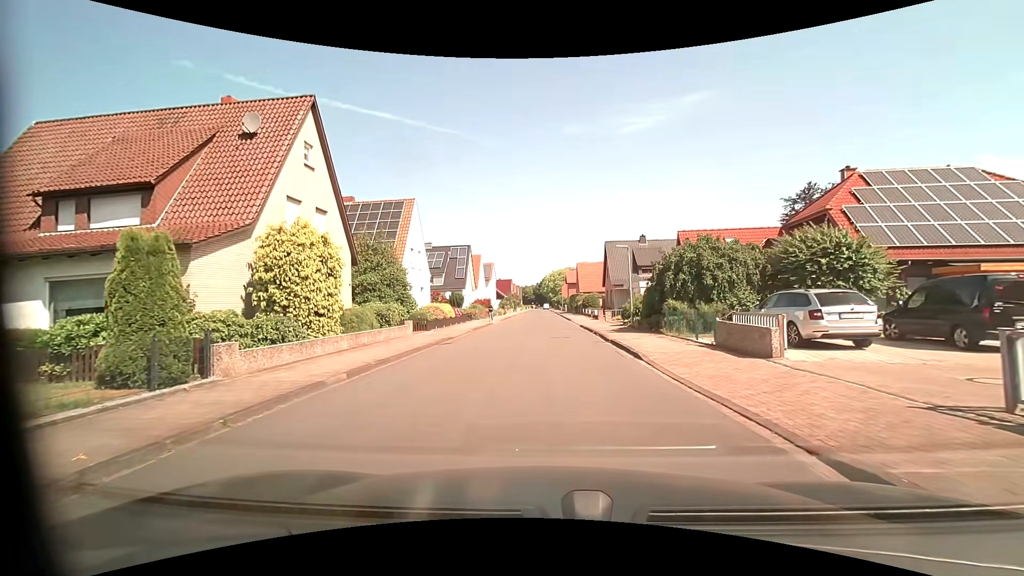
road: residential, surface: asphalt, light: Day
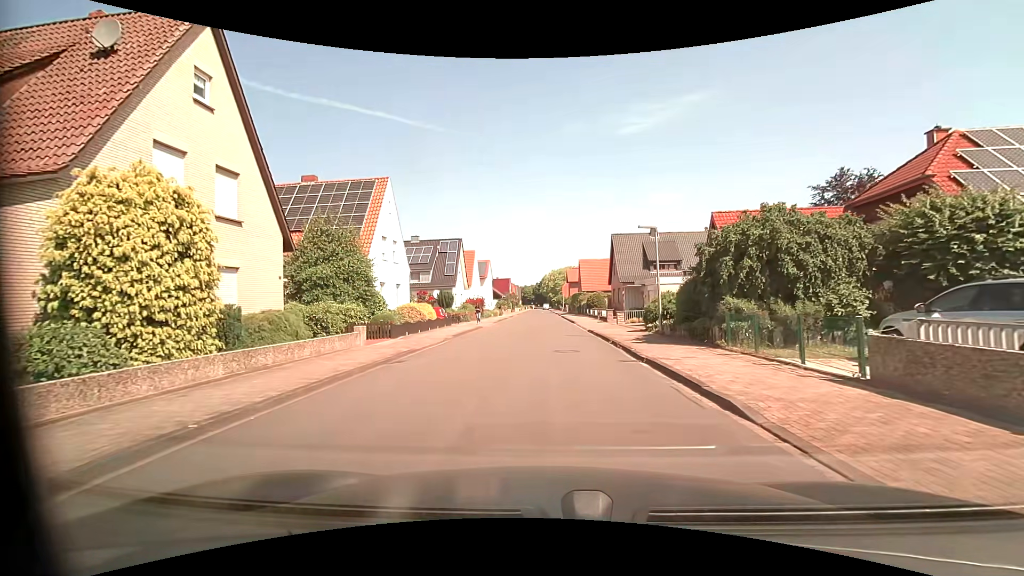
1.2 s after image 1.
(0.0, +6.4) m; -1°
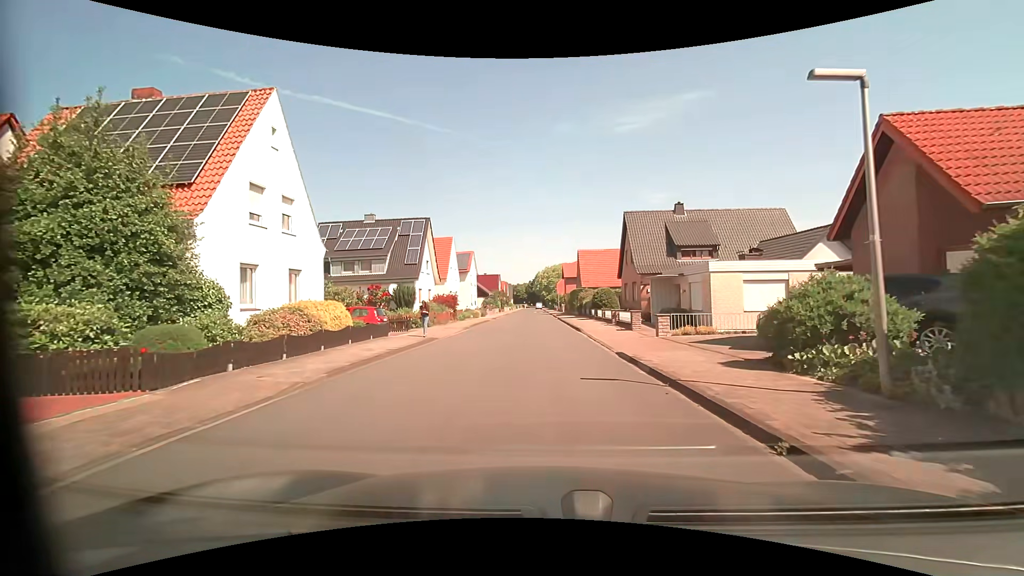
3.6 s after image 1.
(+0.2, +12.9) m; +1°
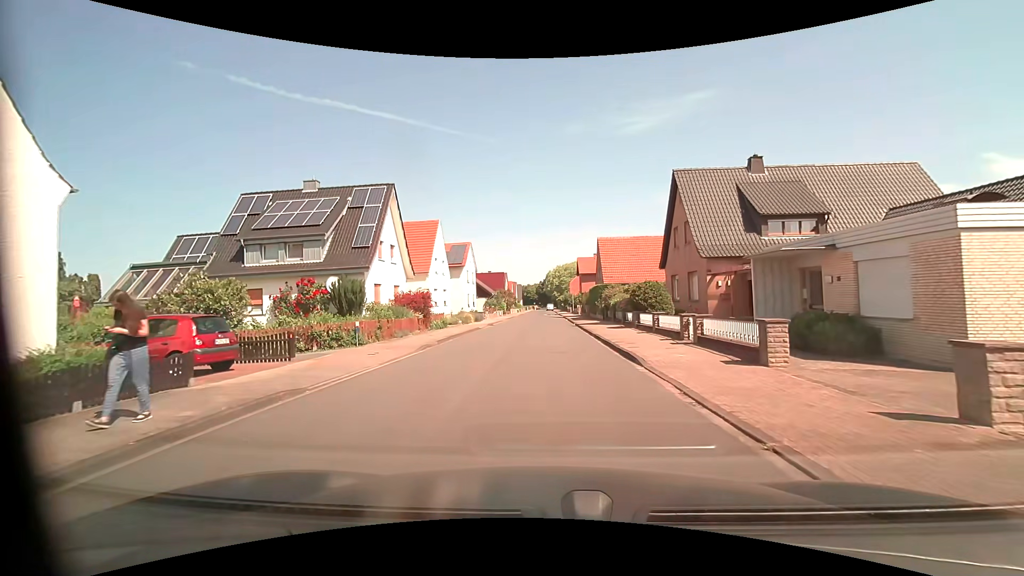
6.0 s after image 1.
(-0.1, +13.2) m; -1°
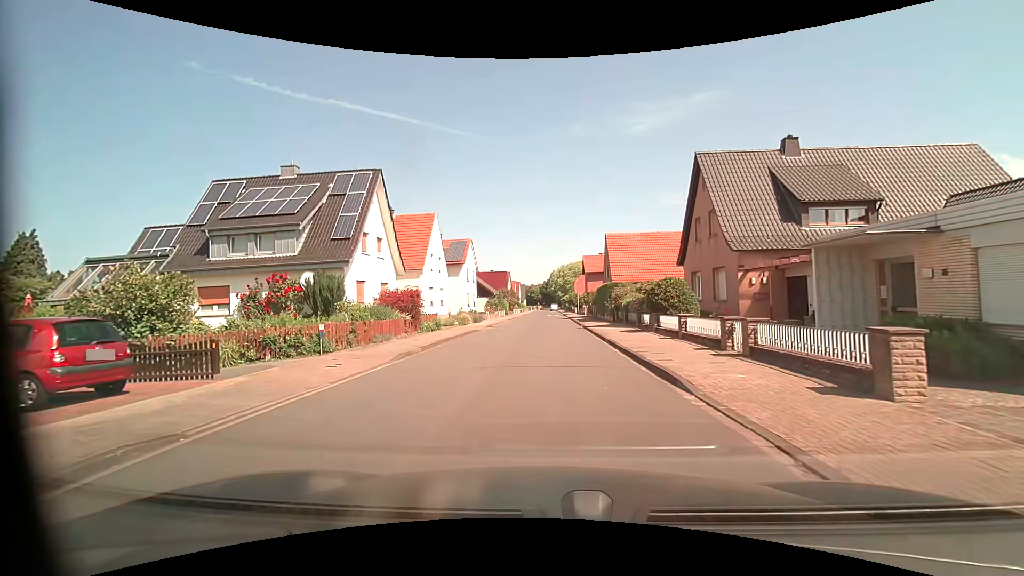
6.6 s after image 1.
(0.0, +3.4) m; -1°
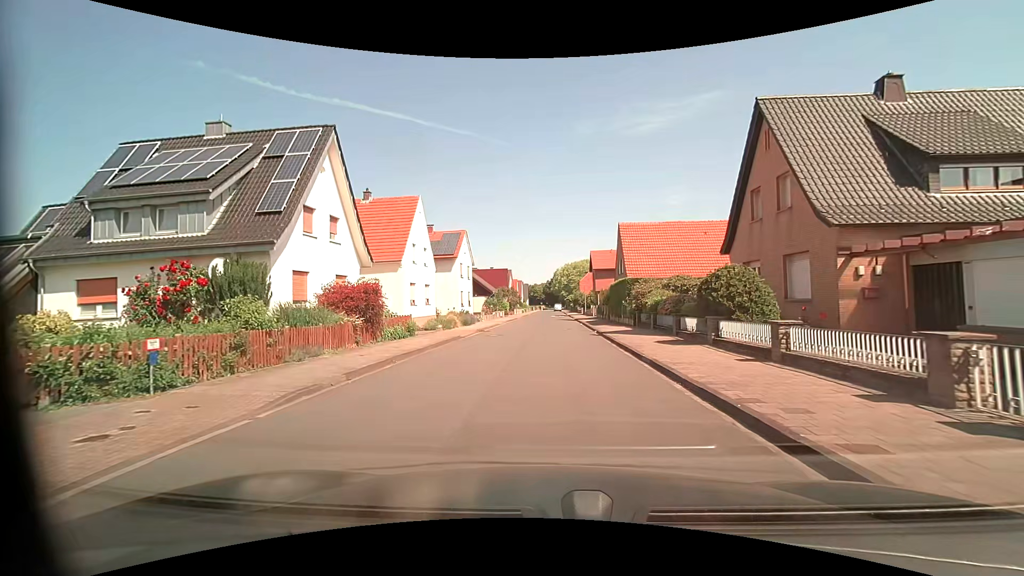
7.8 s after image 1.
(0.0, +6.8) m; 0°
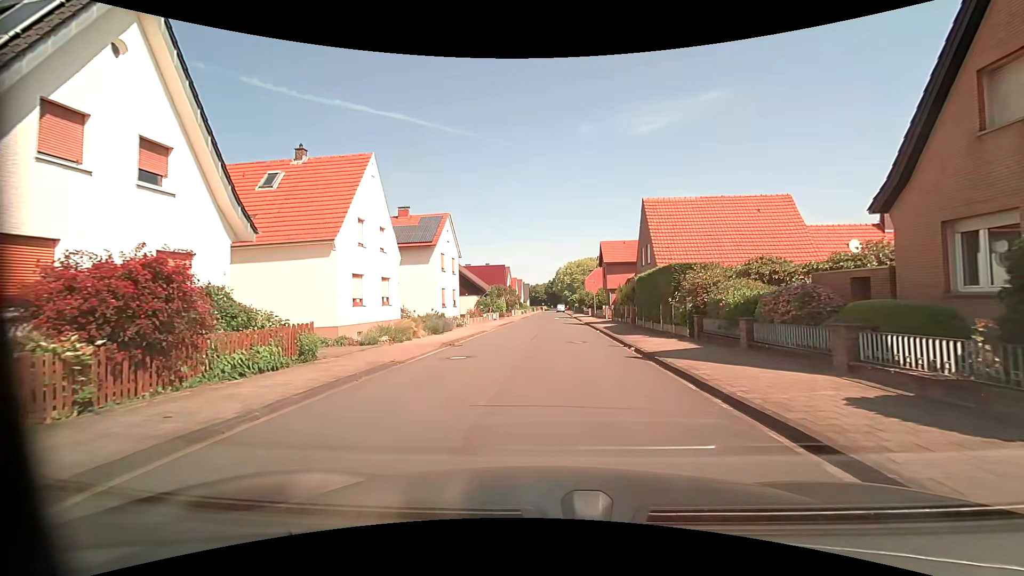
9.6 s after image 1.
(0.0, +10.5) m; 0°
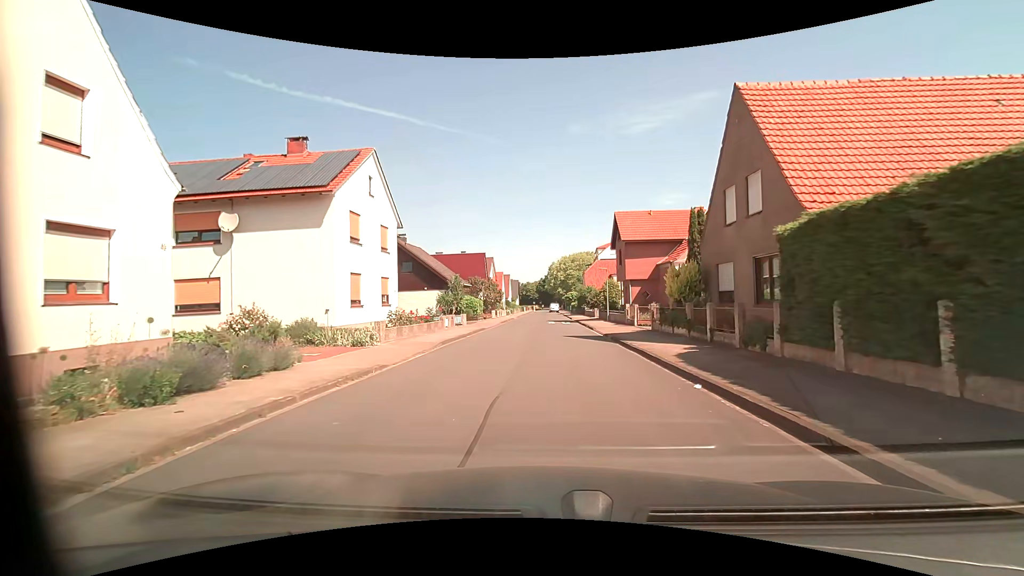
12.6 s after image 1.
(+0.1, +18.3) m; +2°
(0, +10) (0, +20) (-1, +30) (-1, +40) (-1, +50) (-1, +60) (-1, +70) (-2, +80) (-2, +90) (-3, +100) m
